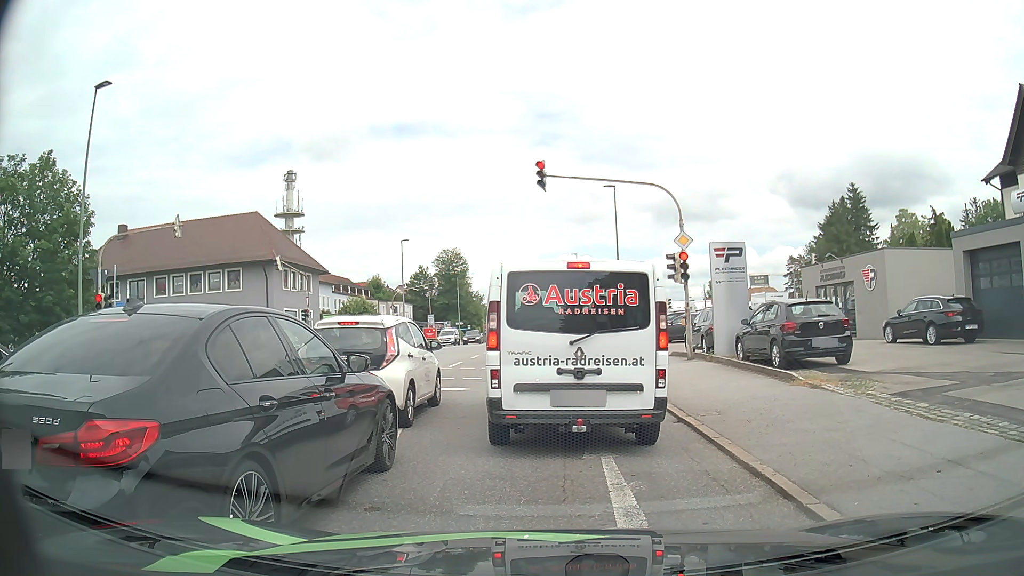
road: tertiary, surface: asphalt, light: Day
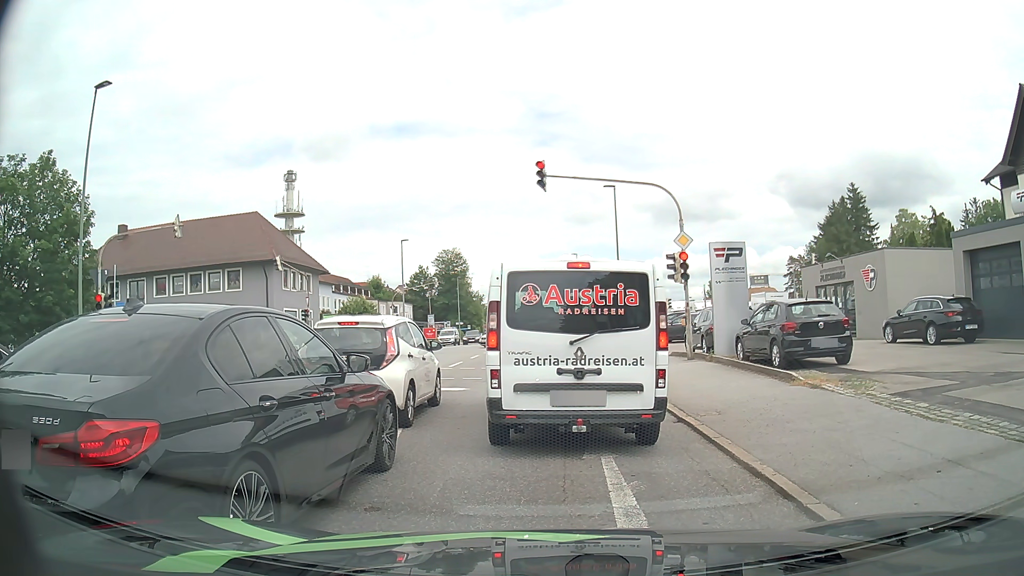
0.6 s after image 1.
(0.0, 0.0) m; 0°
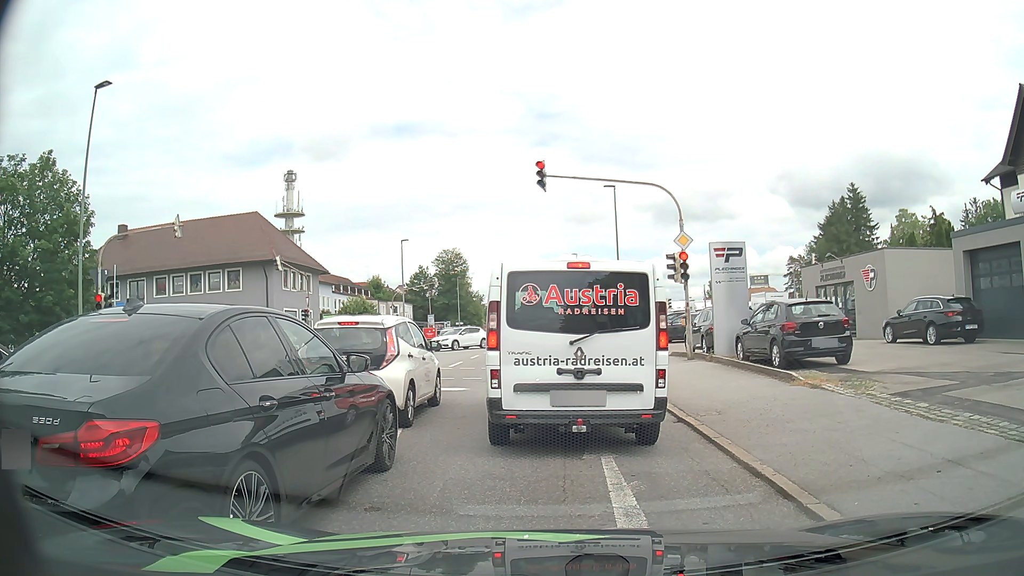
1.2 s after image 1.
(0.0, 0.0) m; 0°
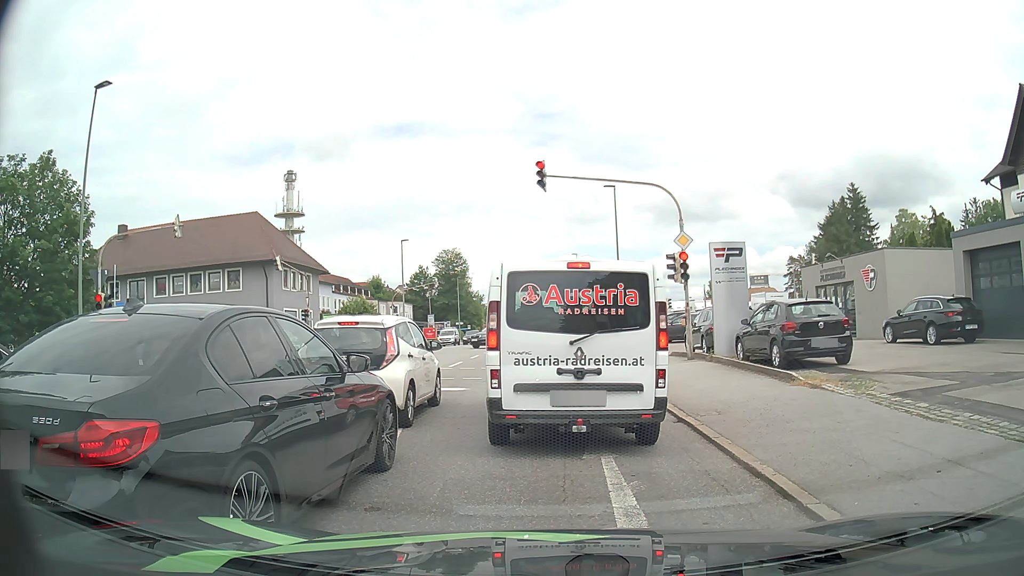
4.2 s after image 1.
(0.0, 0.0) m; 0°
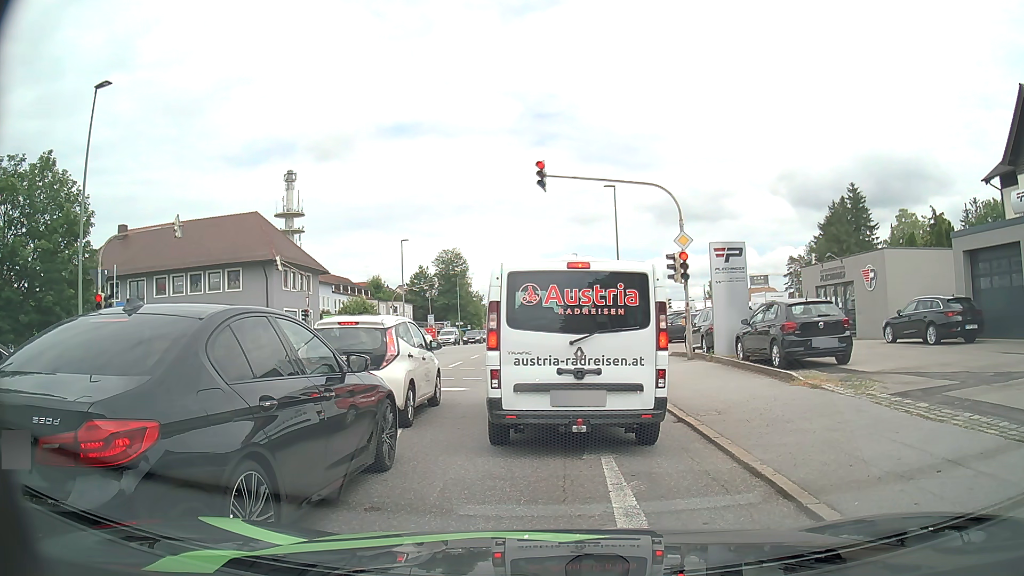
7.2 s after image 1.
(0.0, 0.0) m; 0°
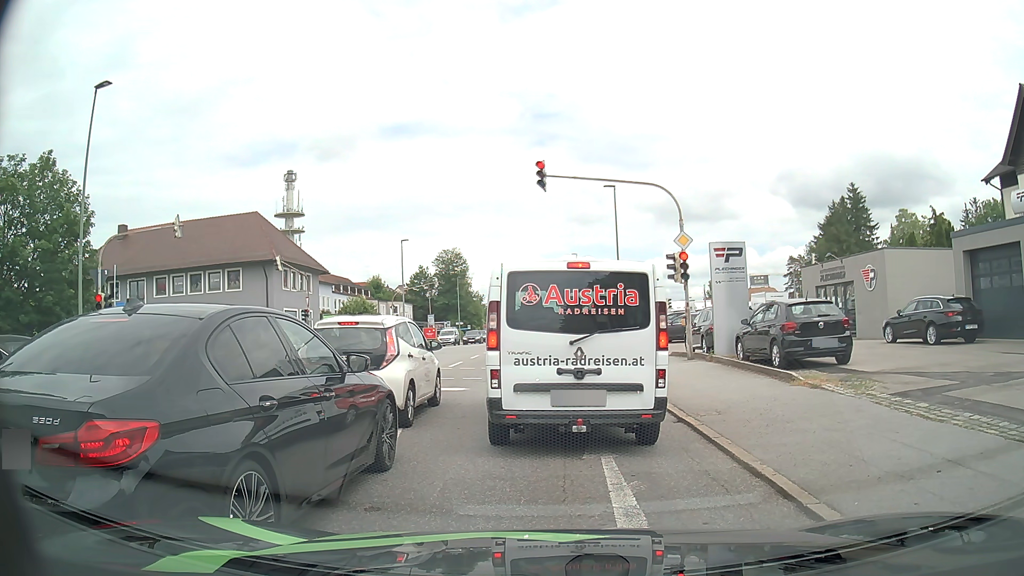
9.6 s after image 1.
(0.0, 0.0) m; 0°
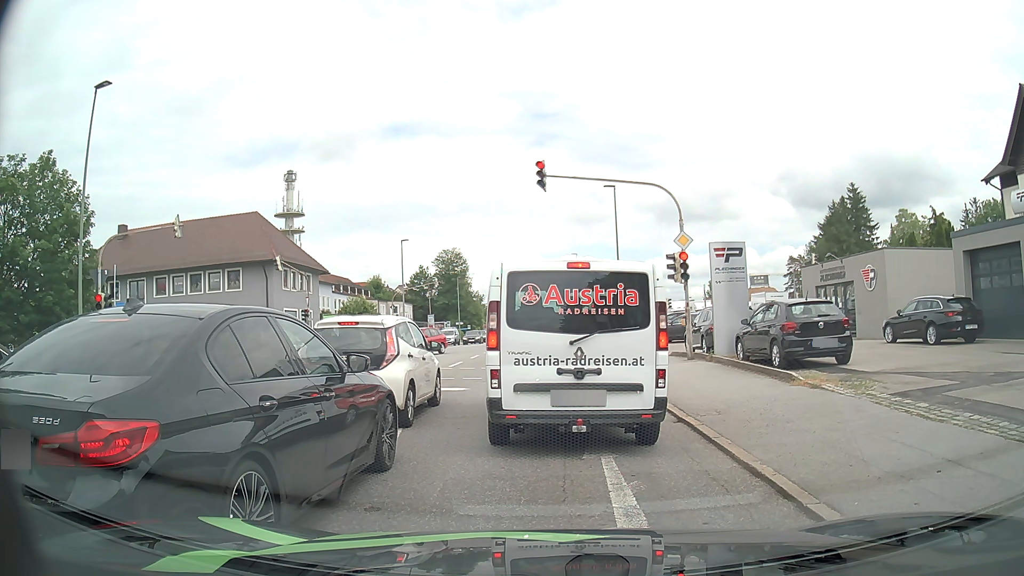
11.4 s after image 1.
(0.0, 0.0) m; 0°
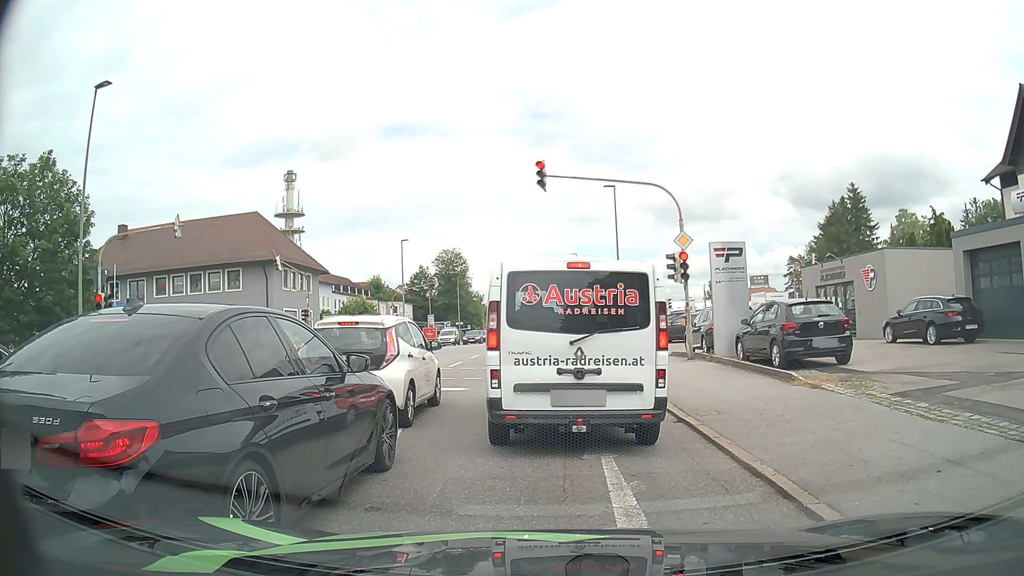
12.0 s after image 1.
(0.0, 0.0) m; 0°
